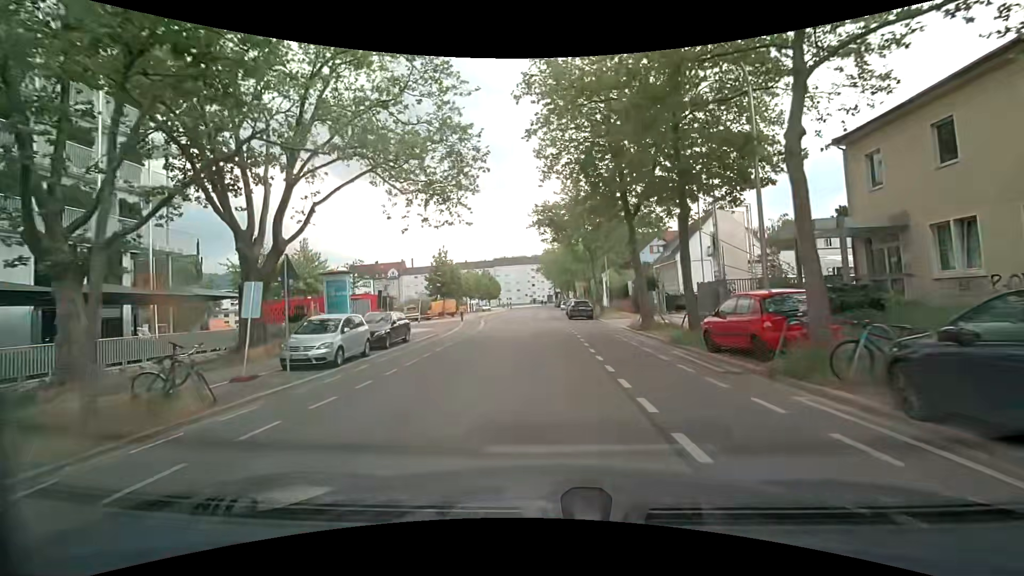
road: tertiary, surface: asphalt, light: Day
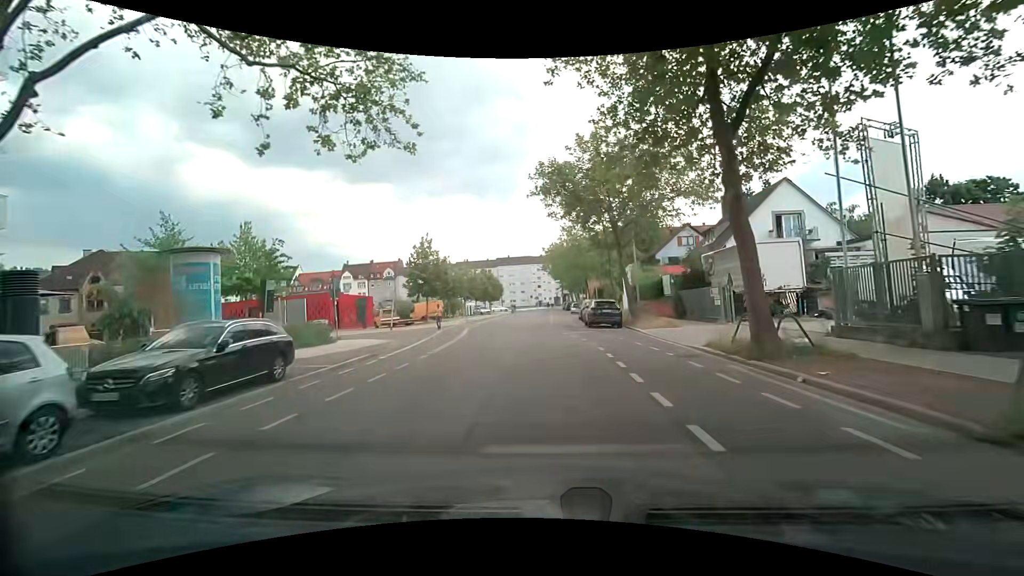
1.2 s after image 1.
(-0.1, +11.8) m; -1°
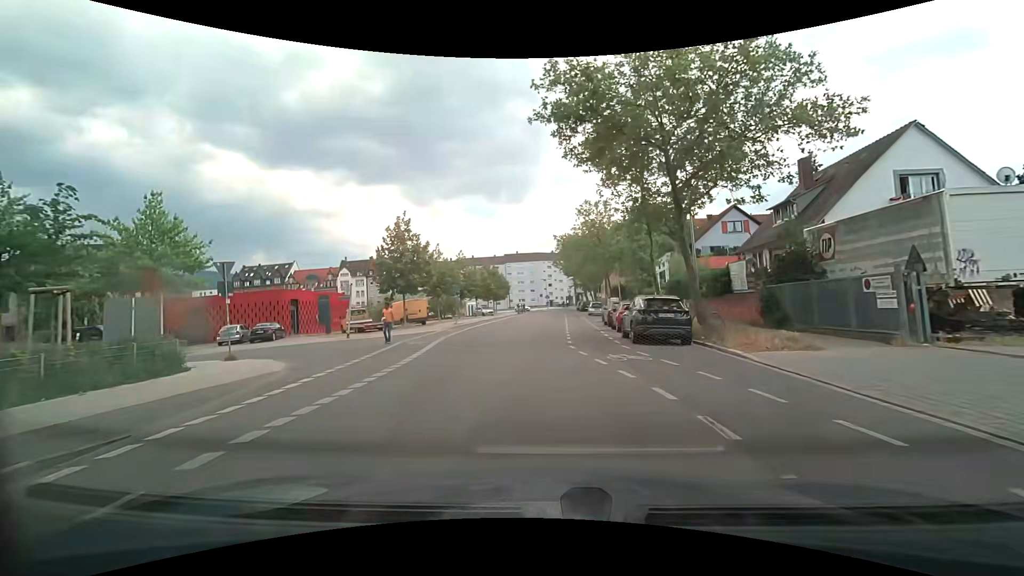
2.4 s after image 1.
(+0.1, +11.4) m; -2°
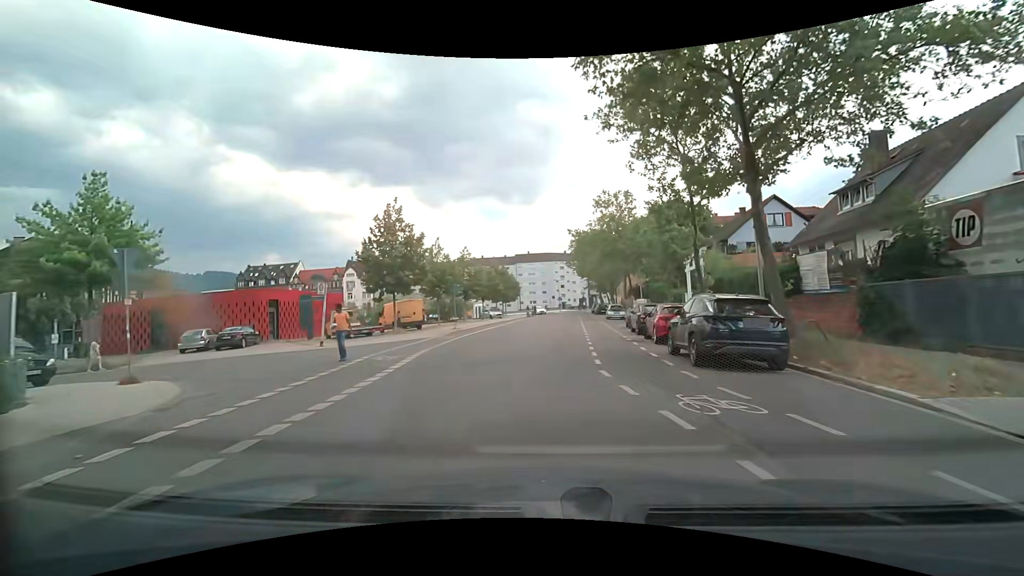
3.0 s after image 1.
(0.0, +5.4) m; 0°
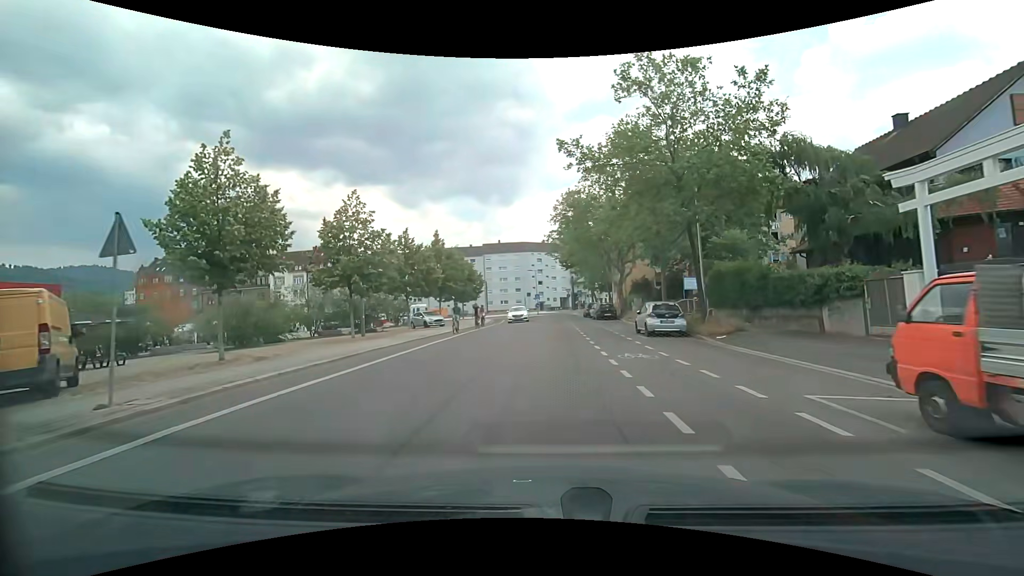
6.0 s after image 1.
(+0.4, +26.2) m; +2°
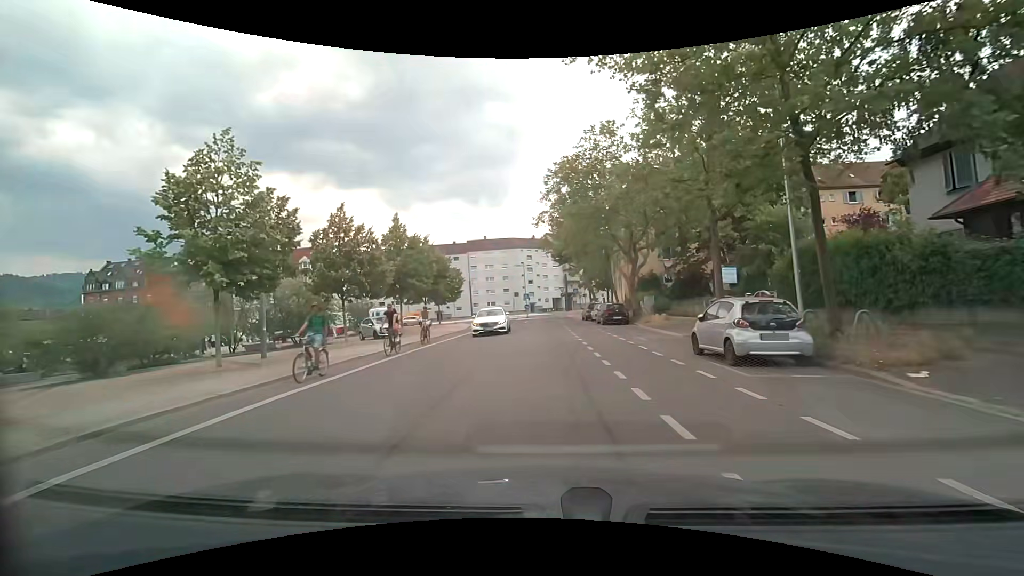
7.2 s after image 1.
(+0.1, +10.3) m; 0°
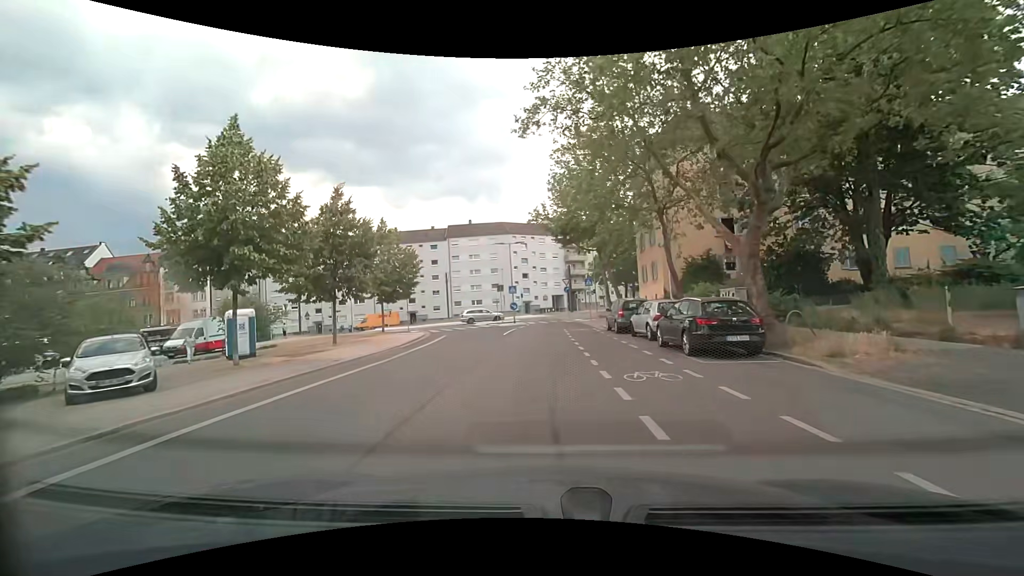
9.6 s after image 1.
(+0.3, +20.0) m; 0°
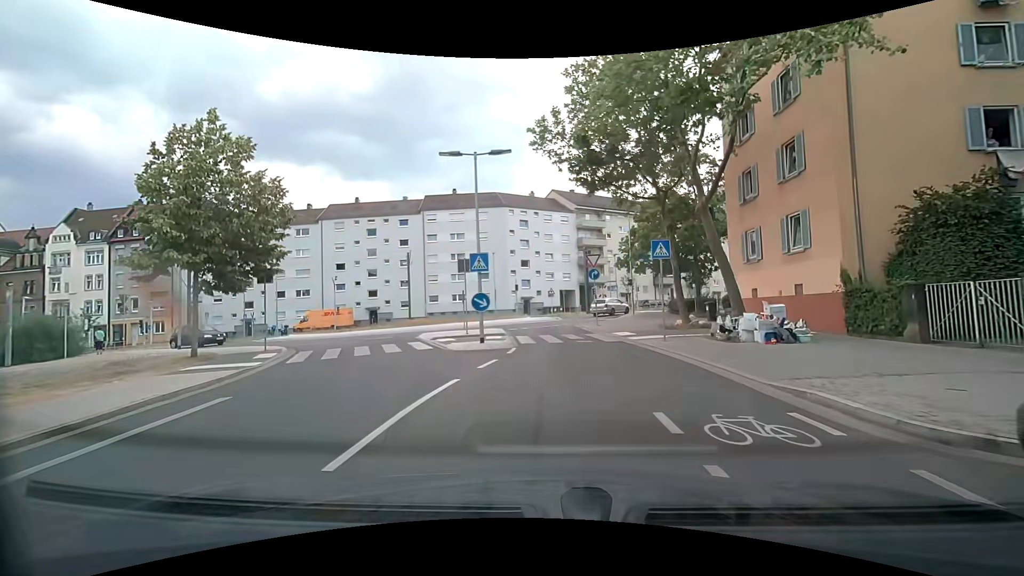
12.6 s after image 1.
(-0.1, +21.6) m; -1°
